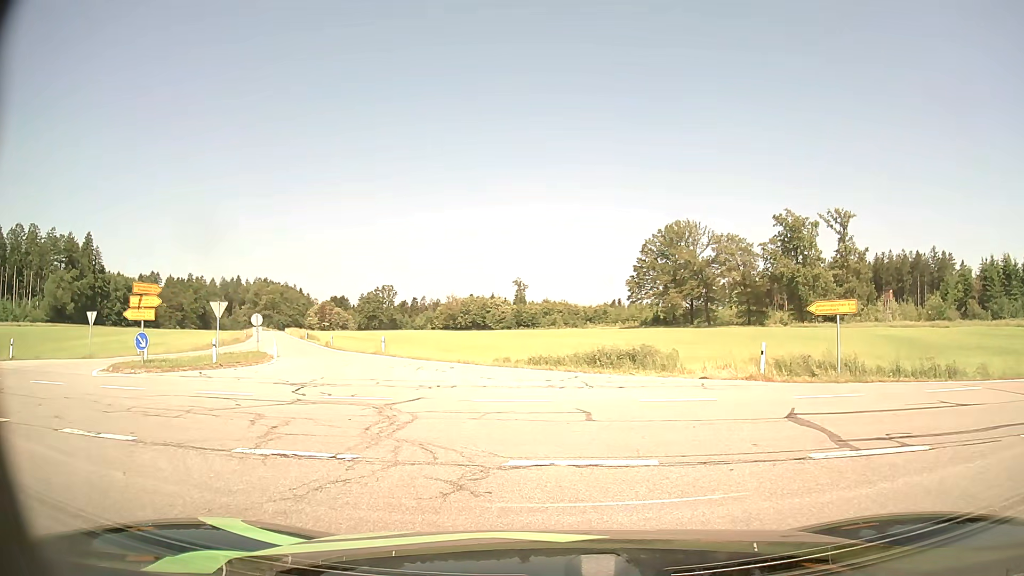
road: tertiary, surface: asphalt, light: Day
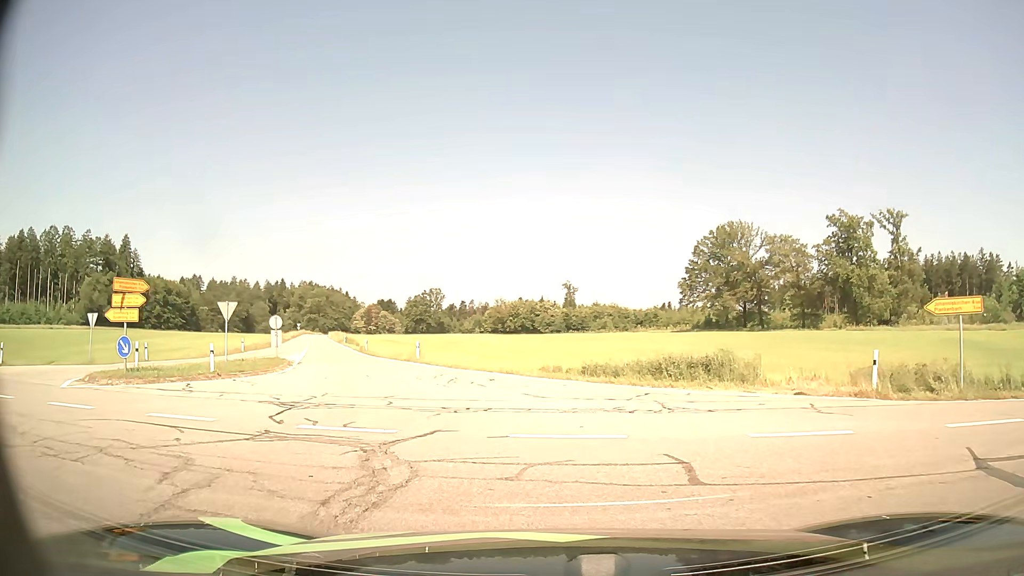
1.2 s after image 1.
(-0.2, +3.8) m; -5°
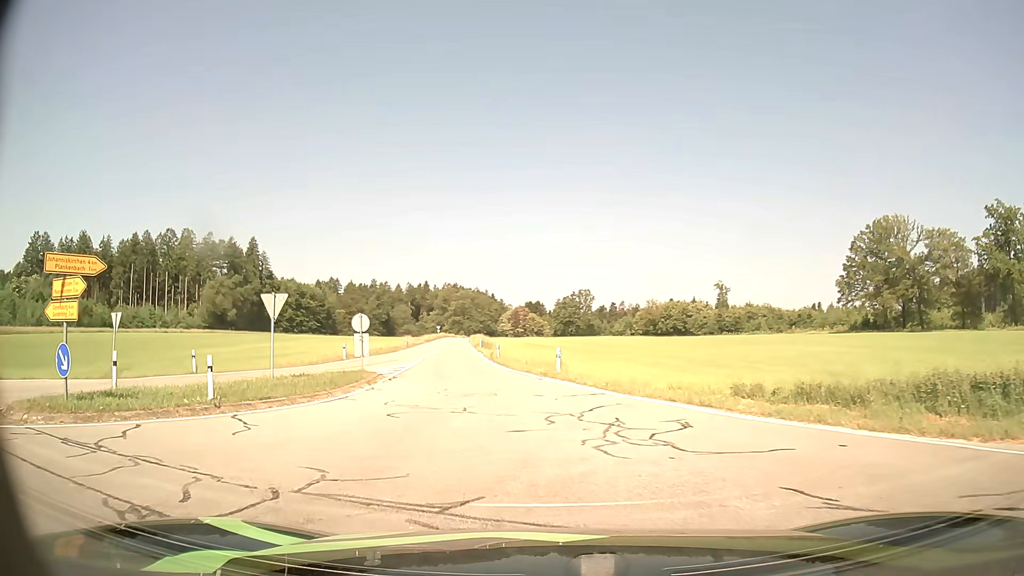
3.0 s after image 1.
(-0.9, +8.6) m; -13°
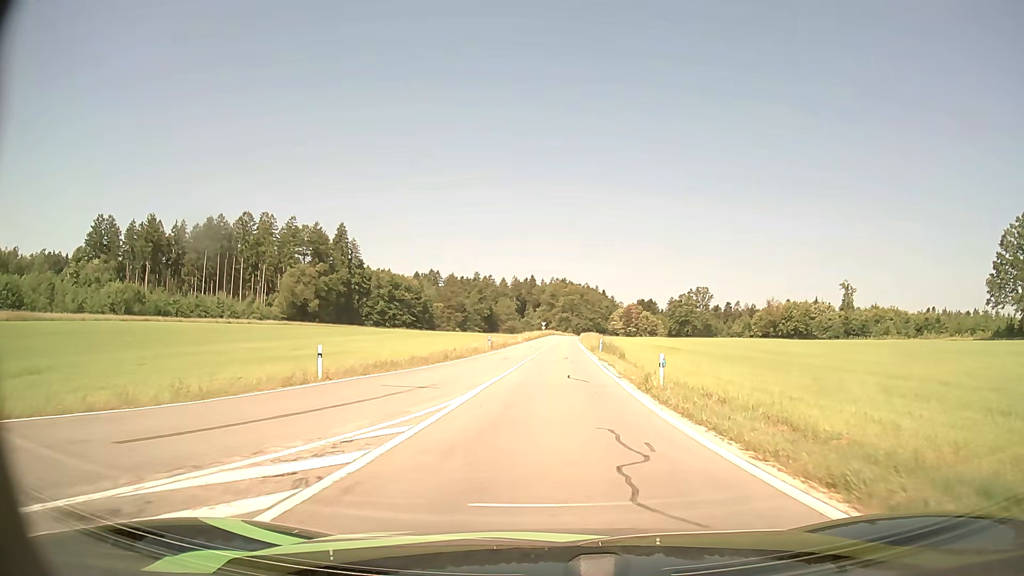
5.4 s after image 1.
(-2.5, +21.1) m; -9°
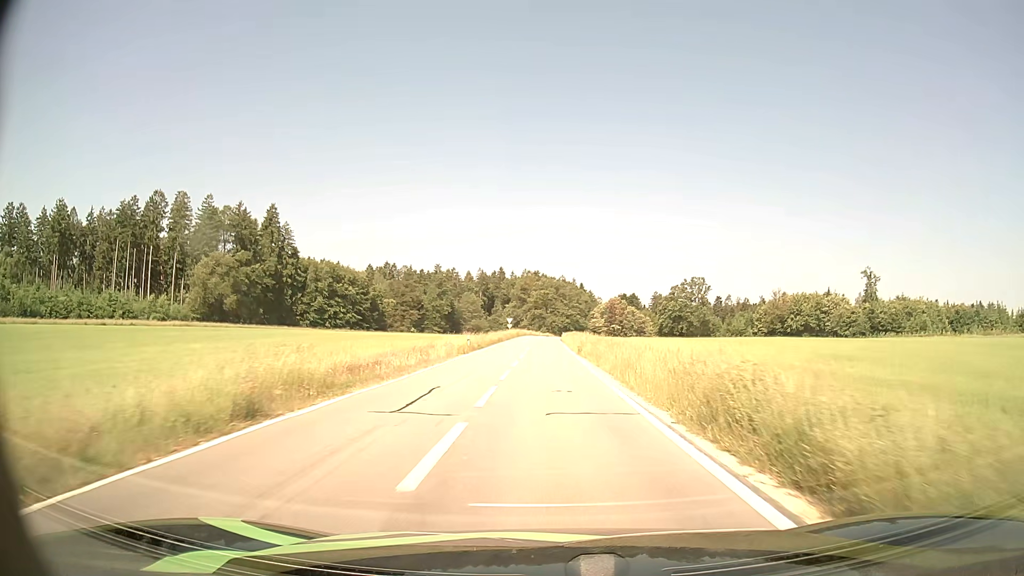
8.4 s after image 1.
(+0.6, +41.1) m; +2°
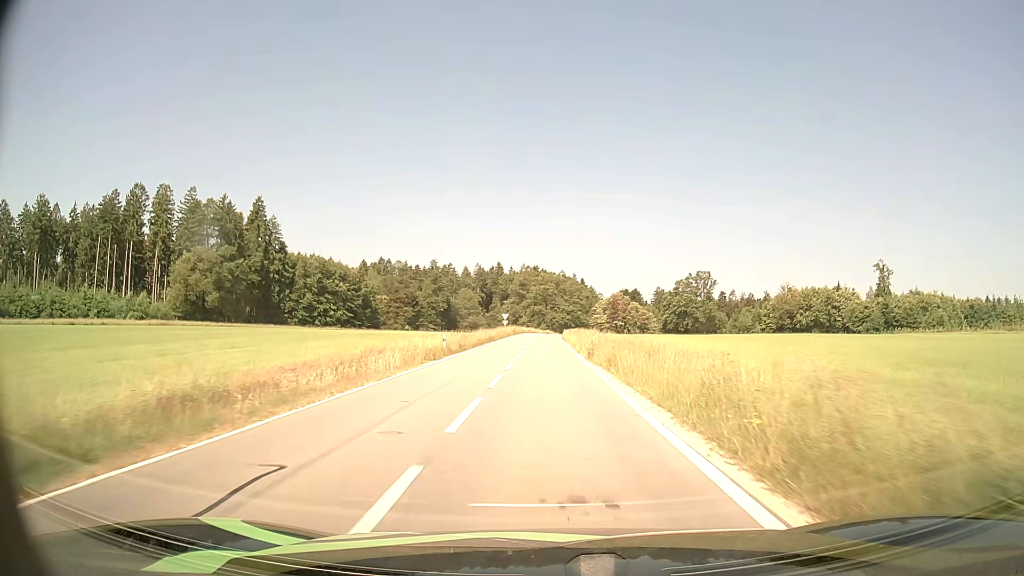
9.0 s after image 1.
(0.0, +9.5) m; 0°
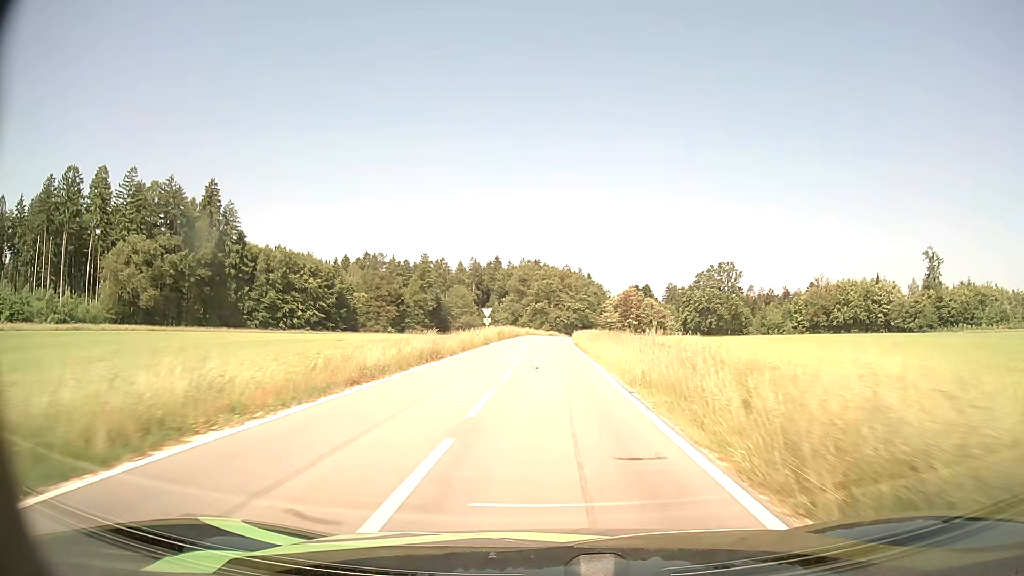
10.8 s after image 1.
(-0.1, +29.5) m; 0°
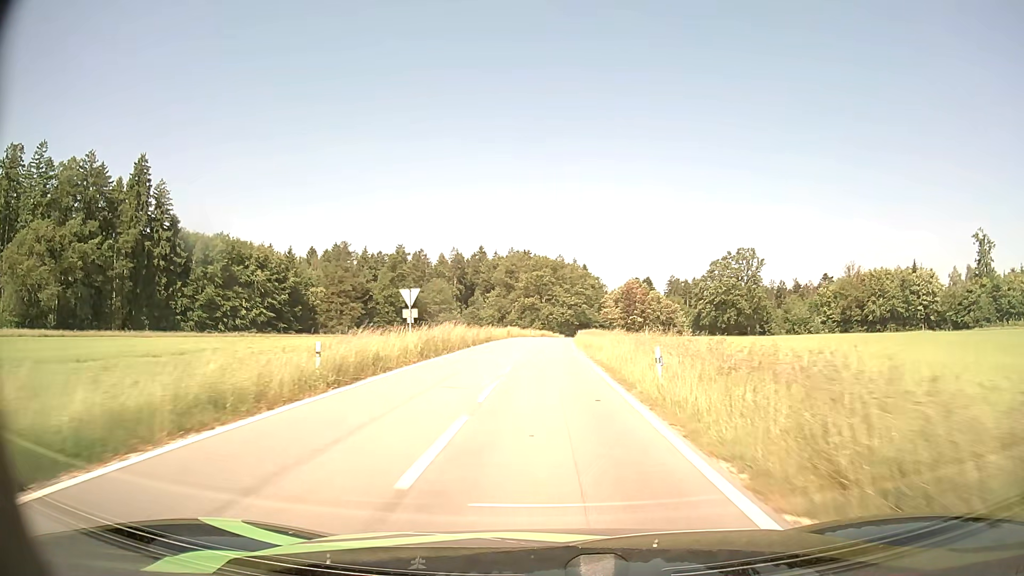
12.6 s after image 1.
(+0.1, +29.1) m; +1°
(0, +10) (0, +20) (0, +30) (0, +40) (0, +50) (+1, +60) (+1, +70) (+1, +80) (+2, +90) (+3, +100) m
